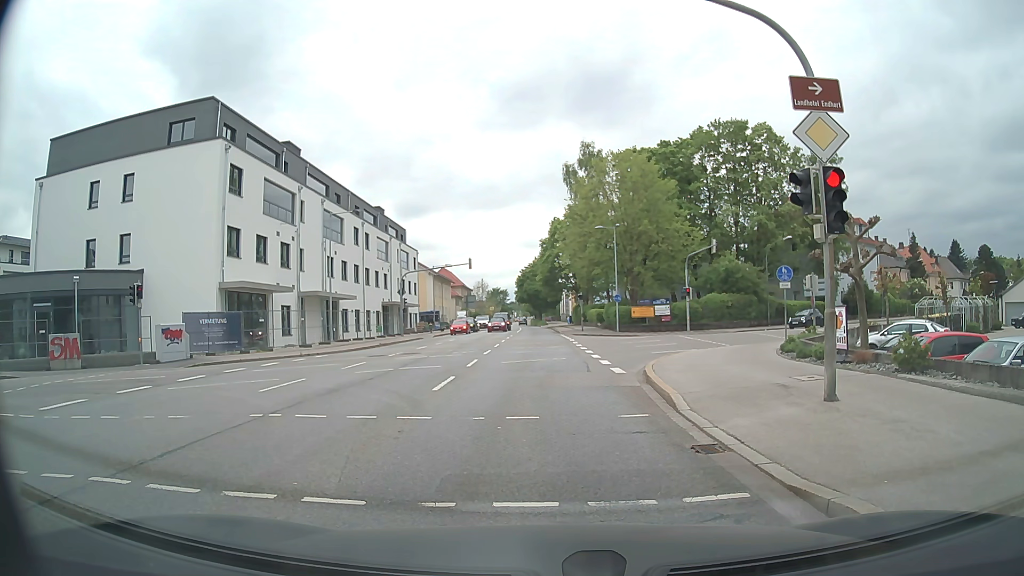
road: secondary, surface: asphalt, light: Day
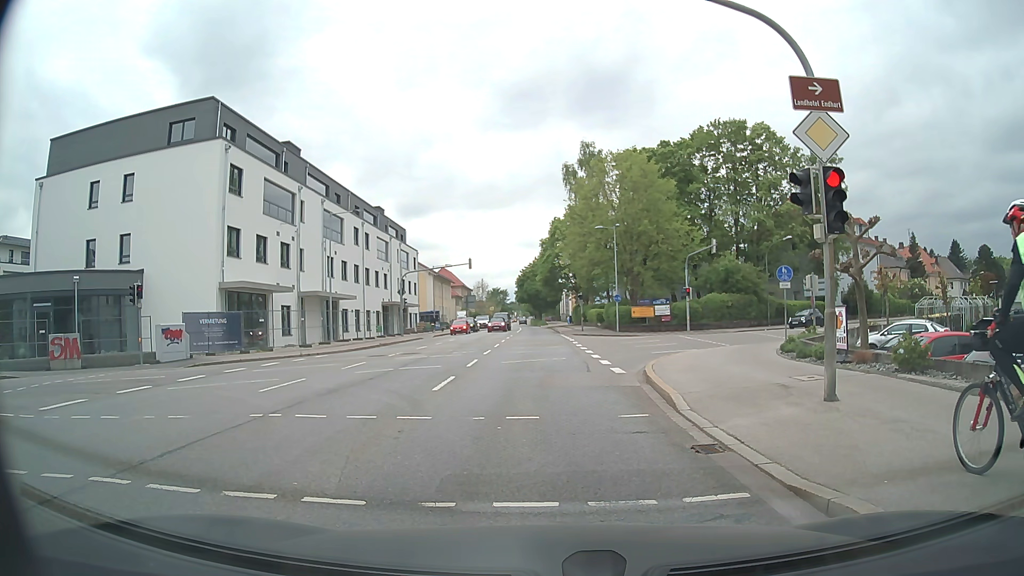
(0.0, 0.0) m; 0°
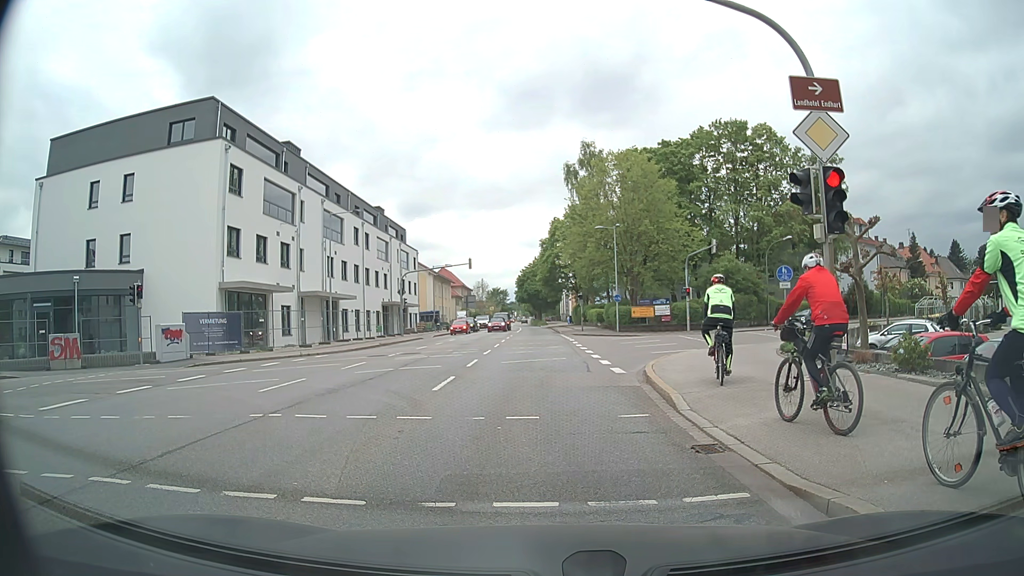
(0.0, 0.0) m; 0°
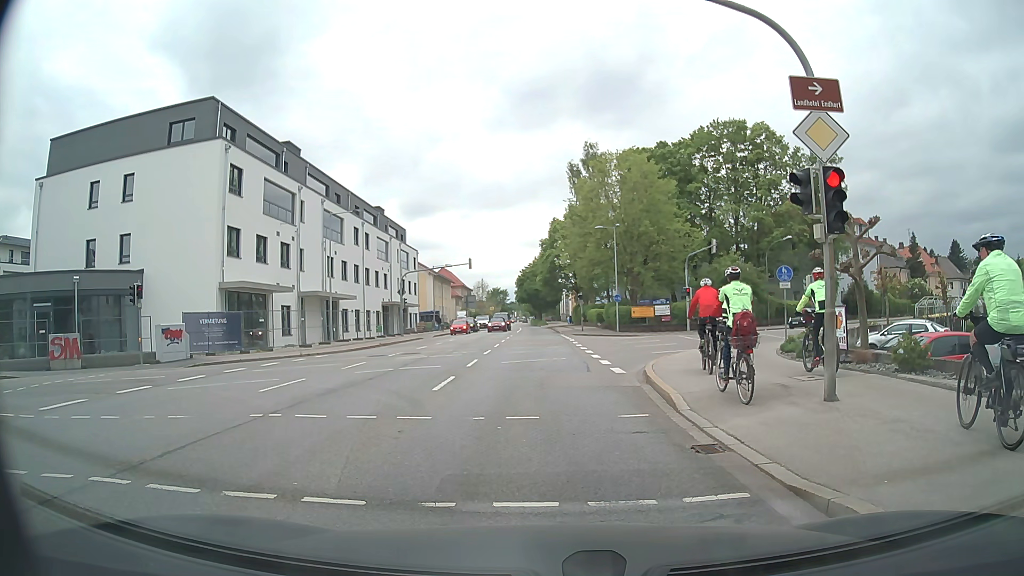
(0.0, 0.0) m; 0°
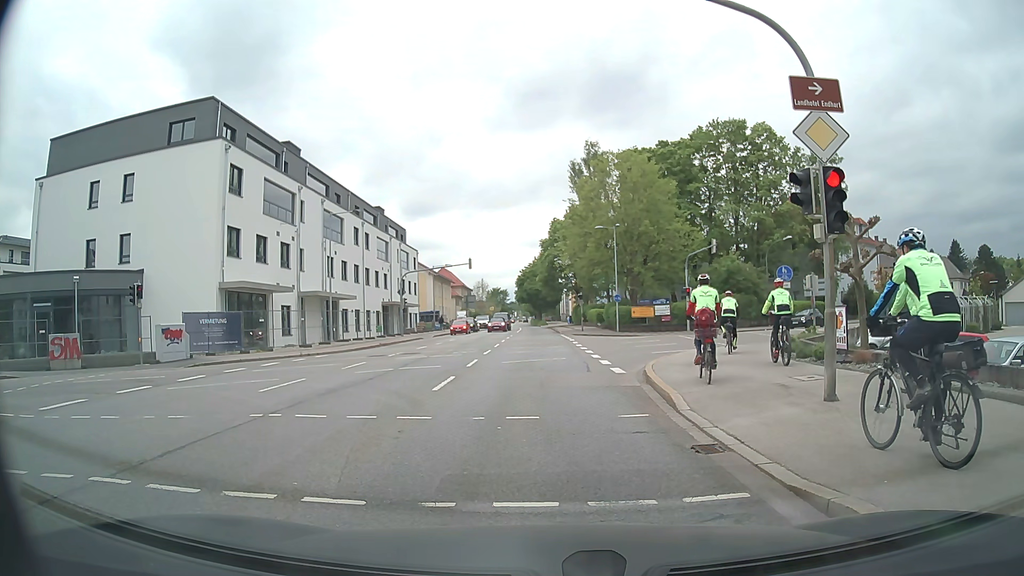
(0.0, 0.0) m; 0°
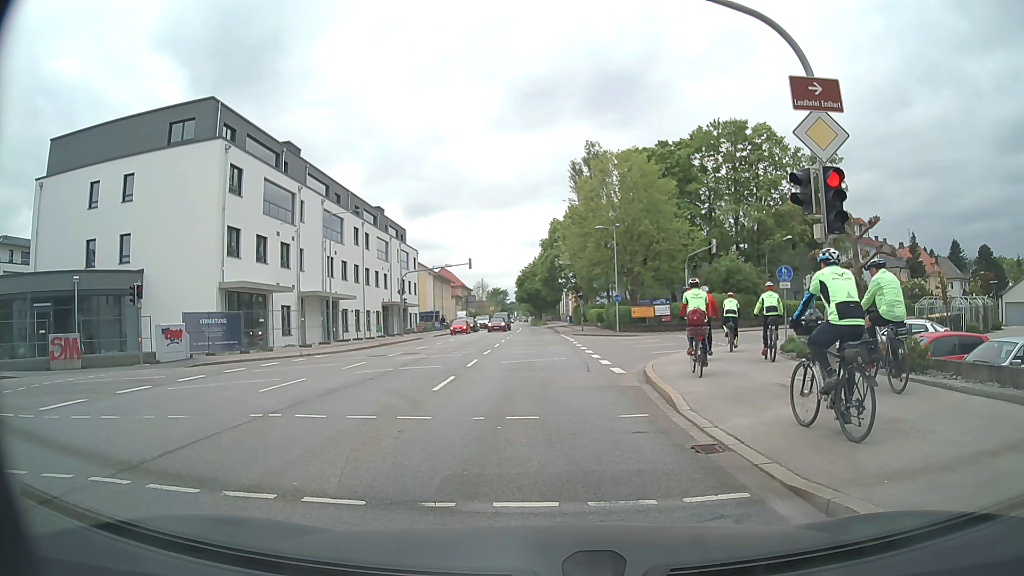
(0.0, 0.0) m; 0°
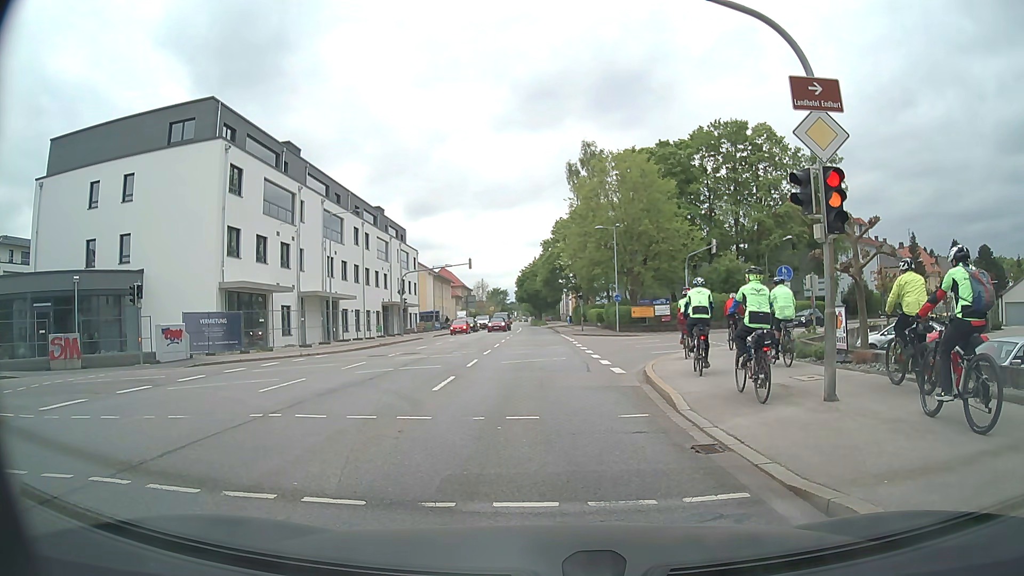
(0.0, 0.0) m; 0°
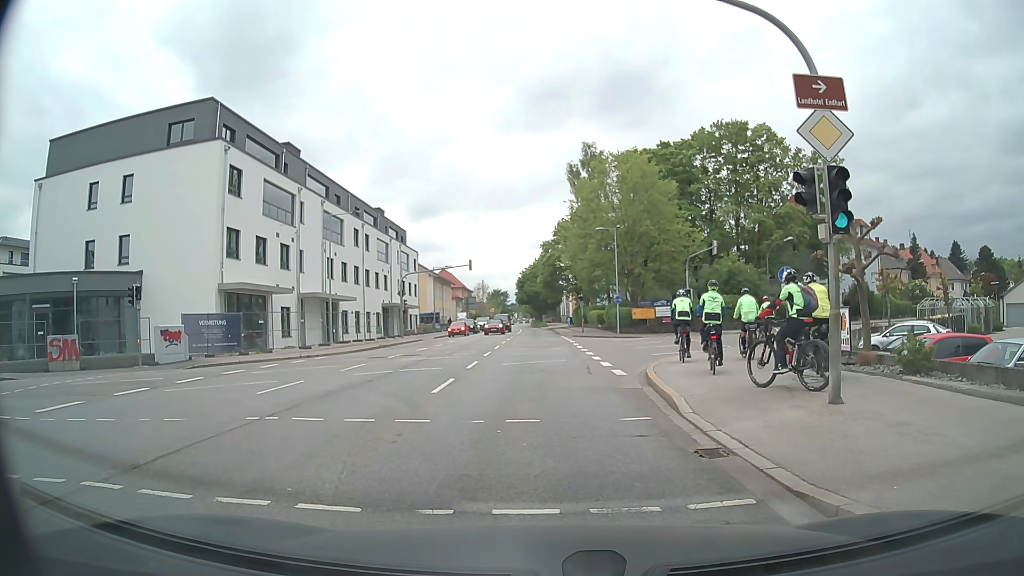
(0.0, +0.1) m; 0°
